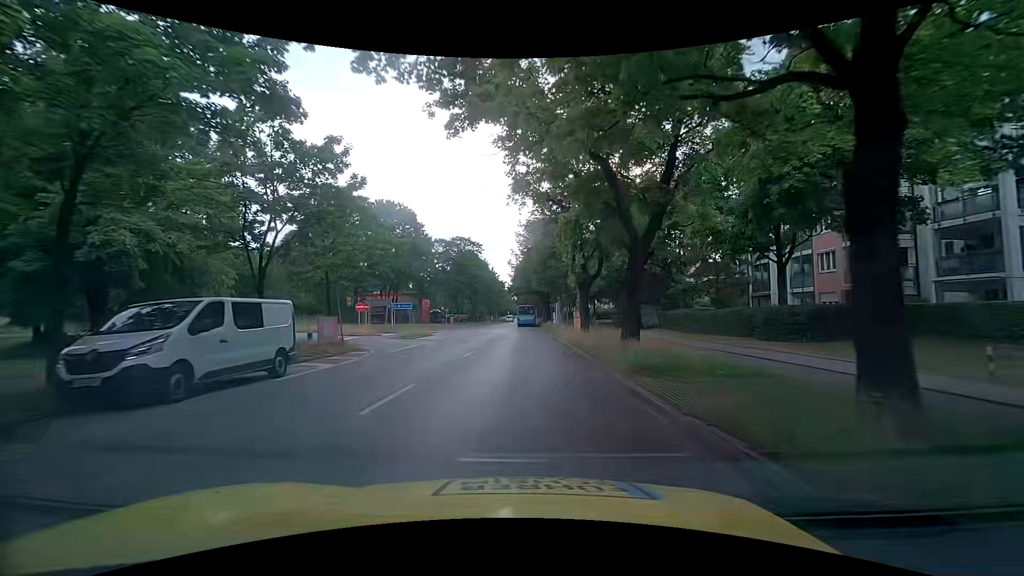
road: tertiary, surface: asphalt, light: Day
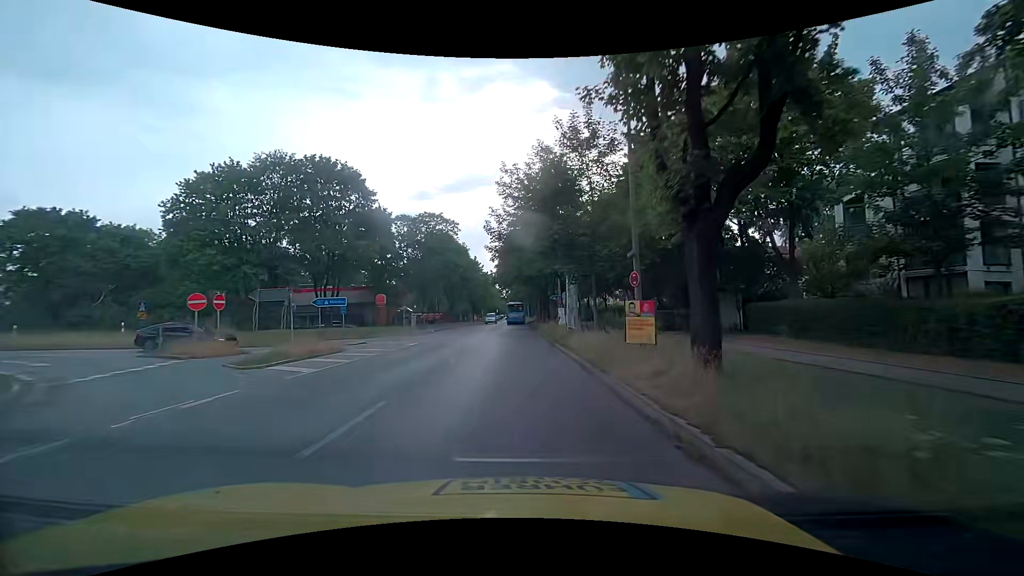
(+0.2, +20.2) m; +1°
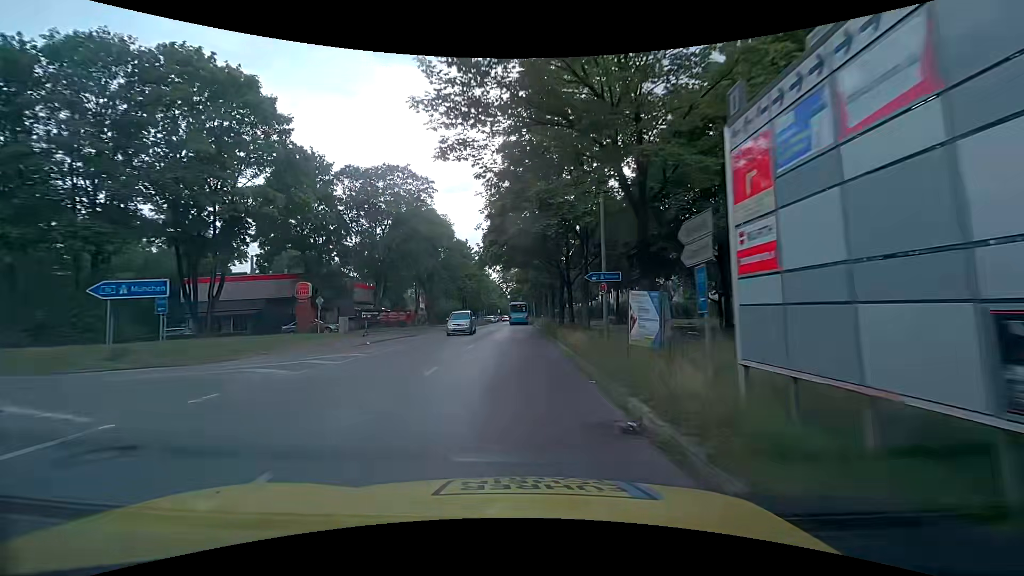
(-0.1, +21.7) m; -1°
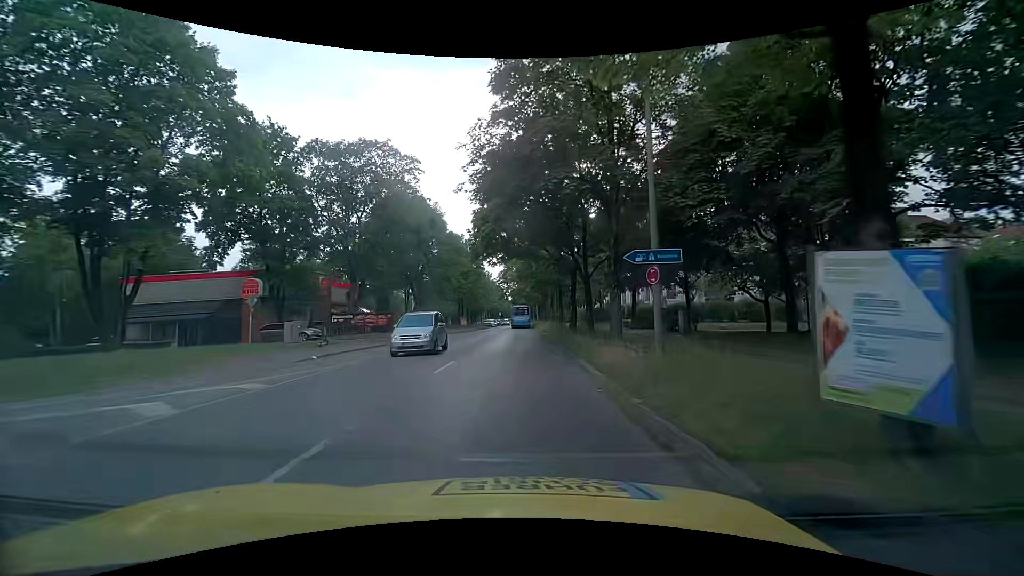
(0.0, +7.4) m; +1°
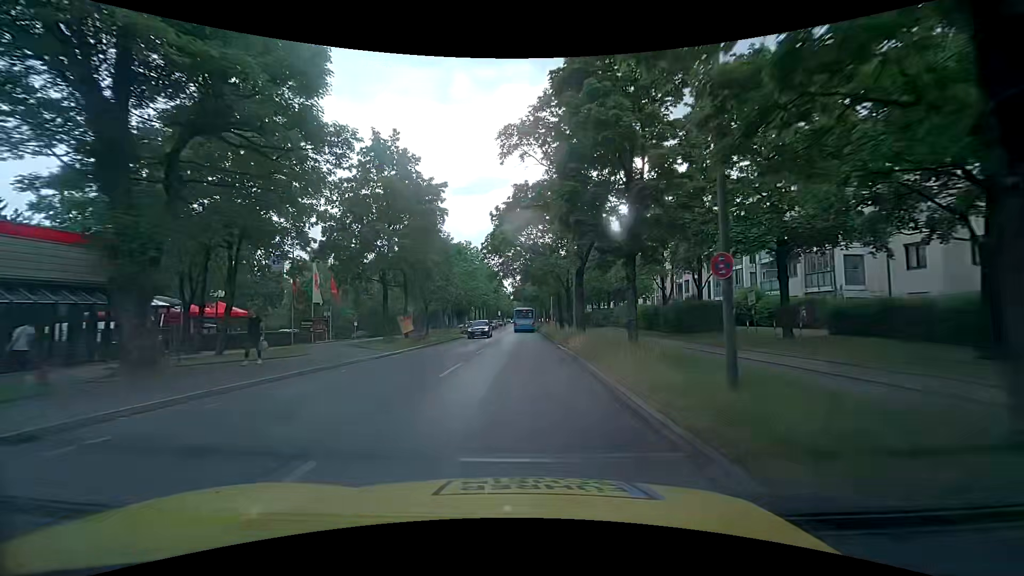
(-0.4, +37.9) m; 0°
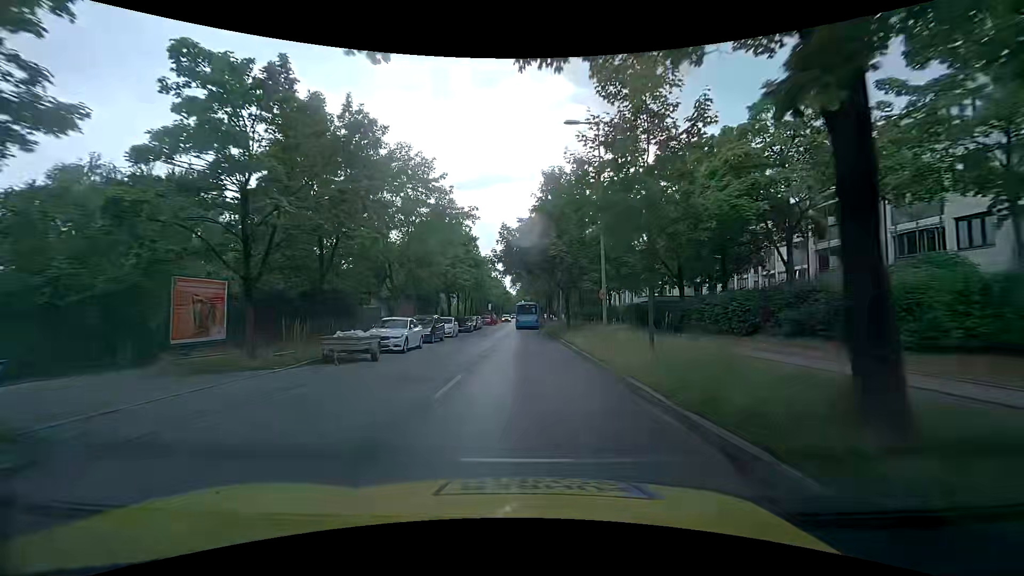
(-0.8, +39.0) m; -1°
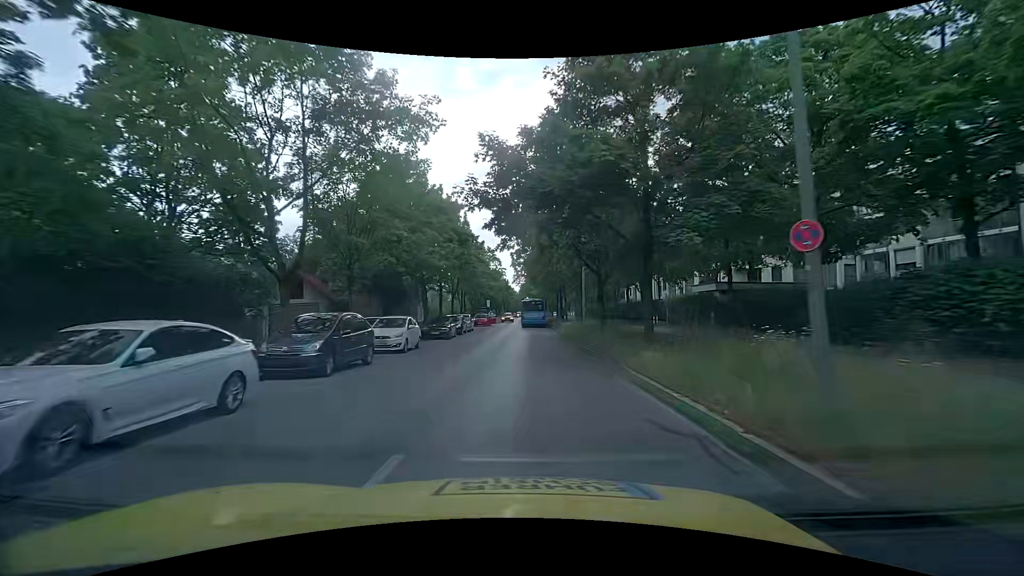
(-0.1, +16.0) m; -1°
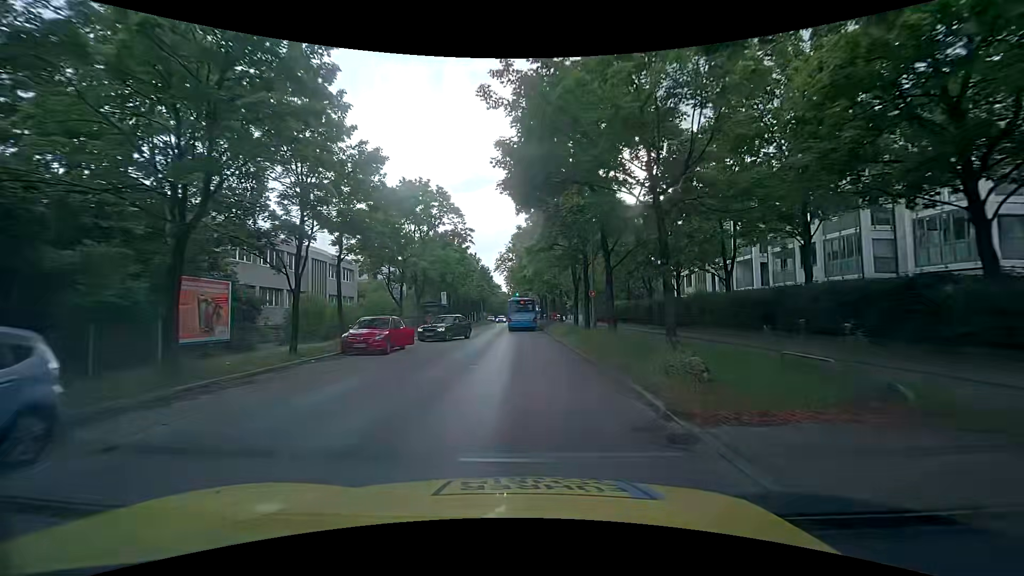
(+0.9, +39.4) m; +1°
(0, +10) (0, +20) (0, +30) (-1, +40) (-1, +50) (-1, +60) (-1, +70) (-1, +80) (-1, +90) (-1, +100) m
